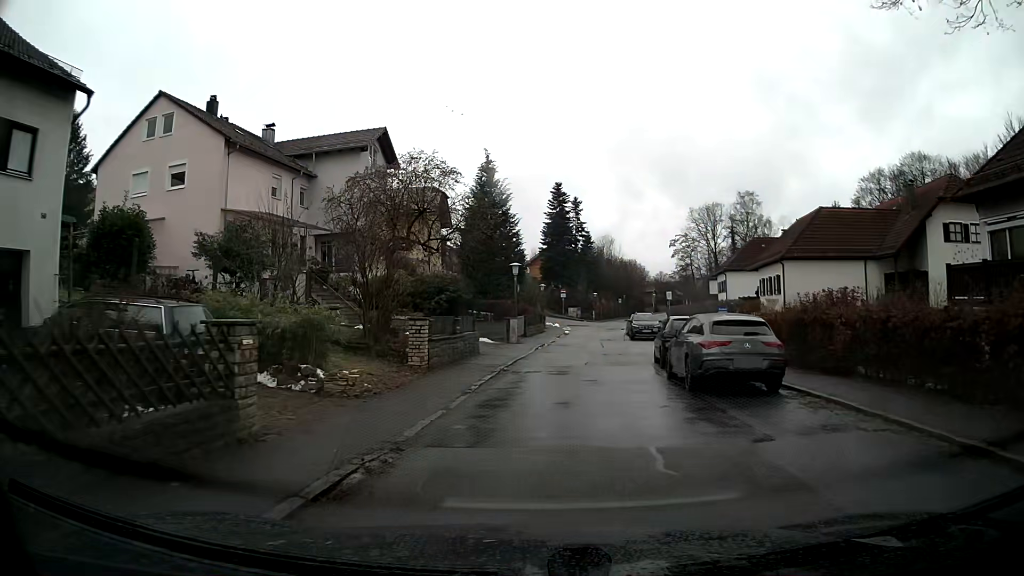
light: Day
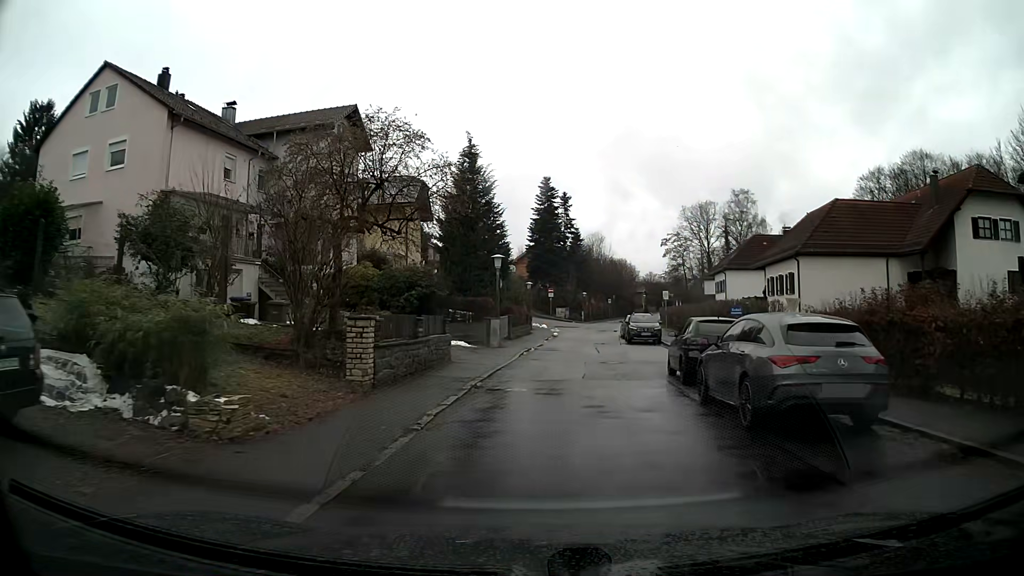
(0.0, +4.4) m; +1°
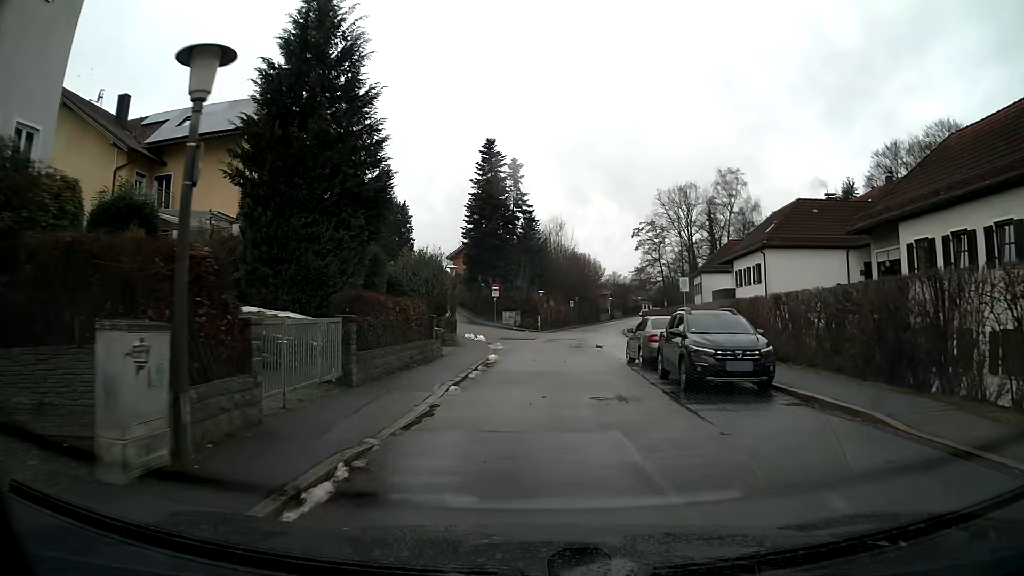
(+1.1, +22.7) m; +4°
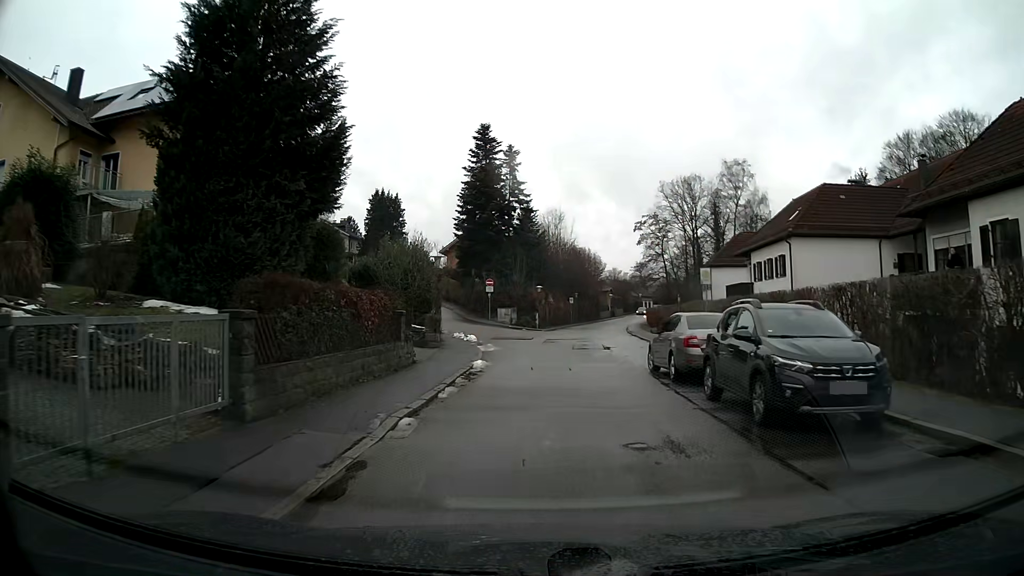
(0.0, +4.5) m; 0°
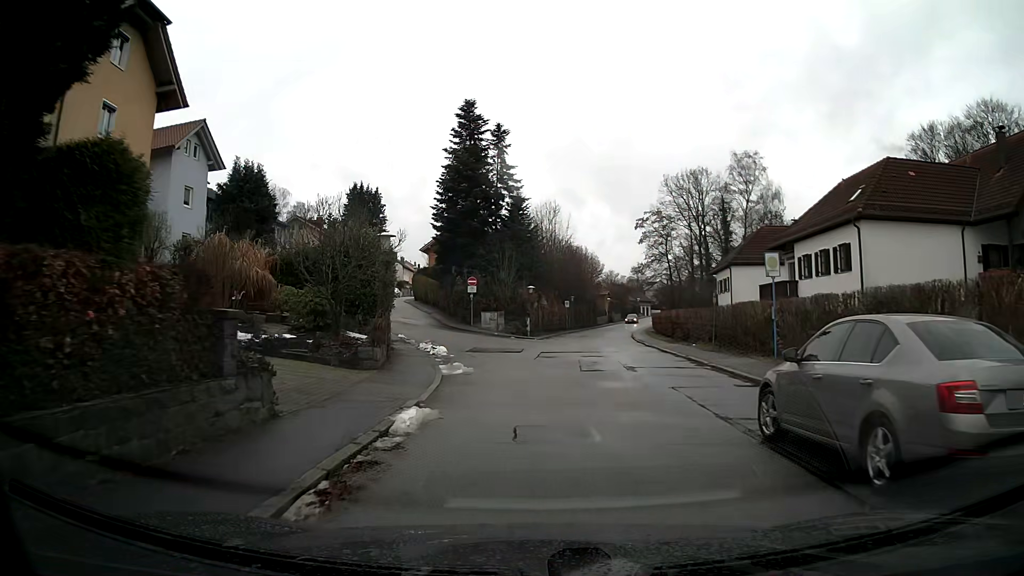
(+0.1, +8.9) m; +1°
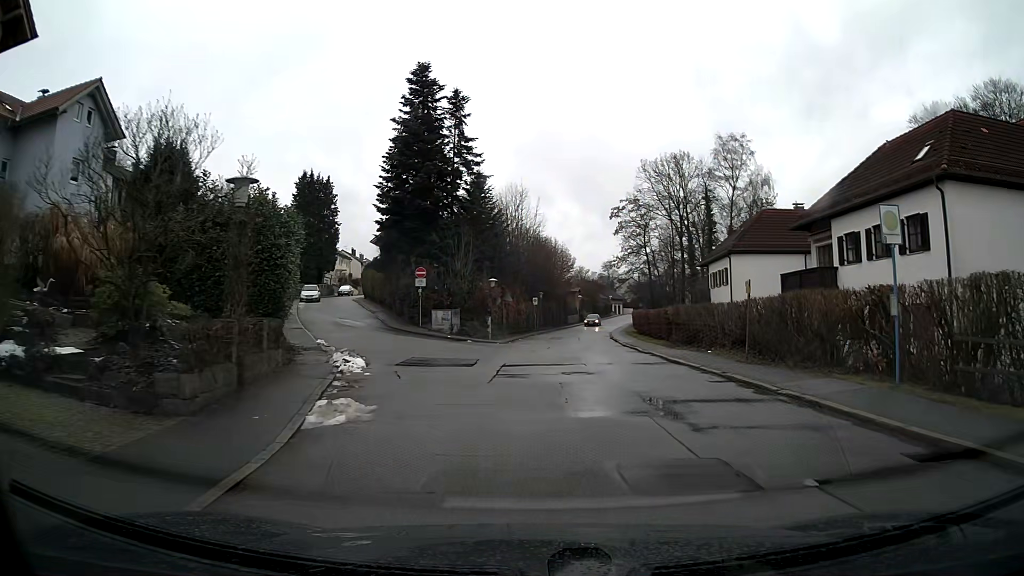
(+0.3, +8.4) m; +5°
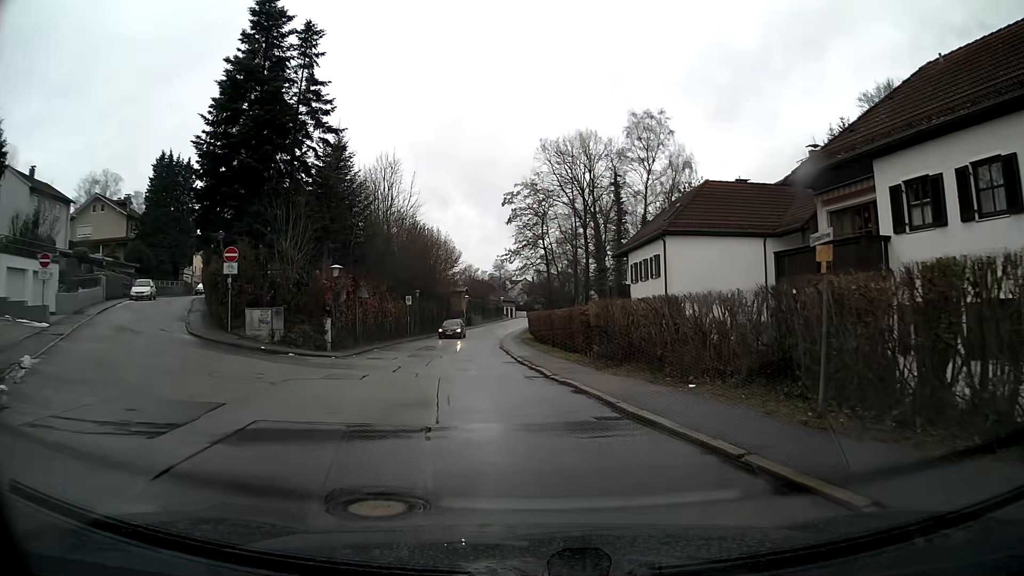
(+0.9, +12.0) m; +6°
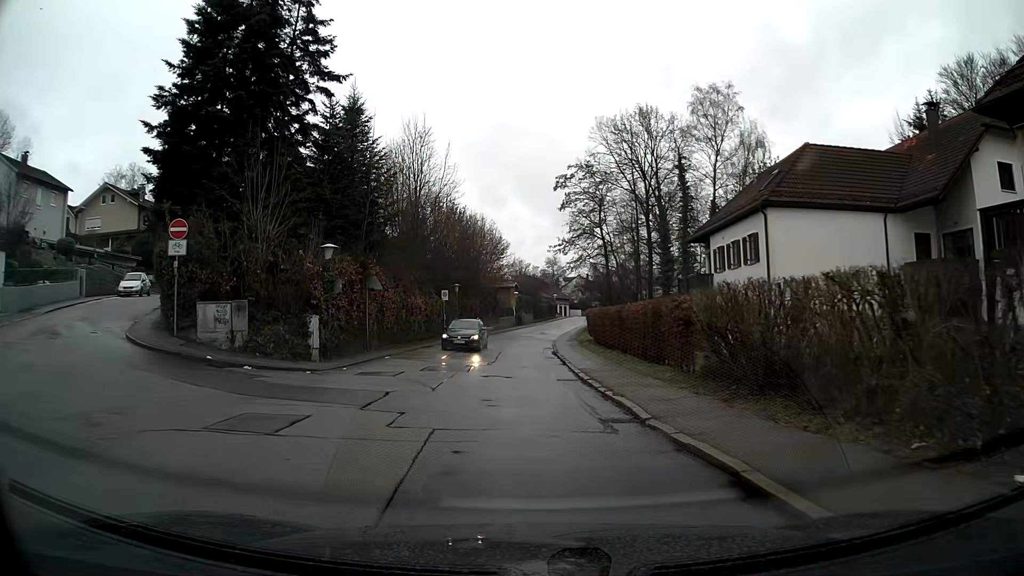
(-0.2, +8.1) m; -4°
(0, +10) (0, +20) (0, +30) (0, +40) (+1, +50) (+2, +60) (+3, +70) (+5, +80) (+6, +90) (+8, +99) m
